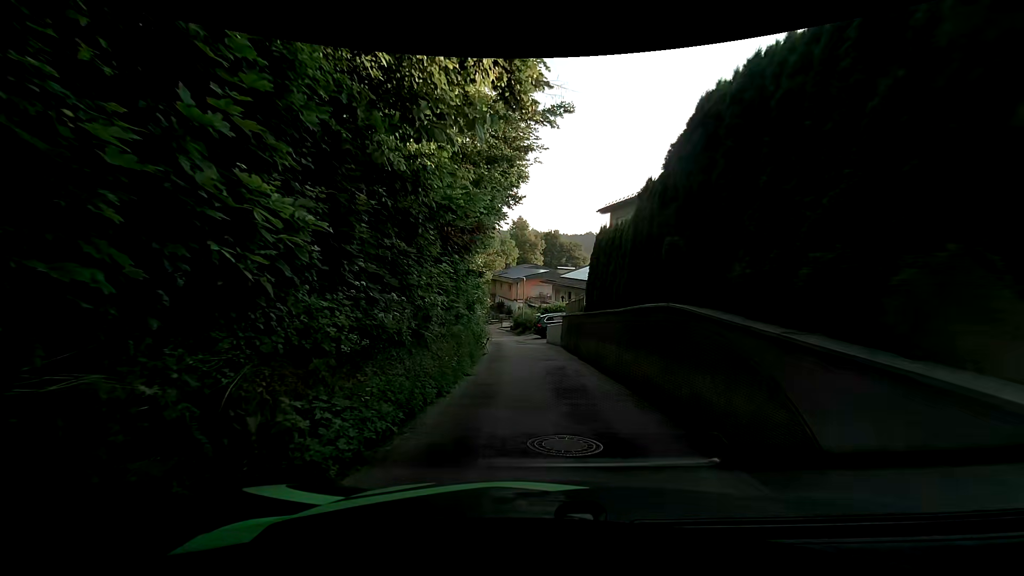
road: residential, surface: asphalt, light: Day
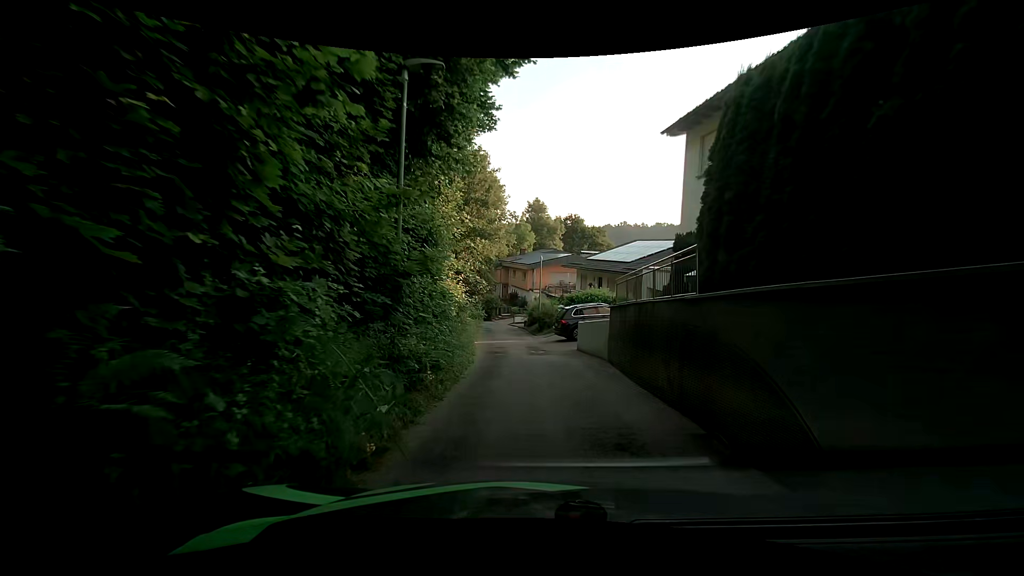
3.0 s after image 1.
(+0.3, +11.6) m; 0°
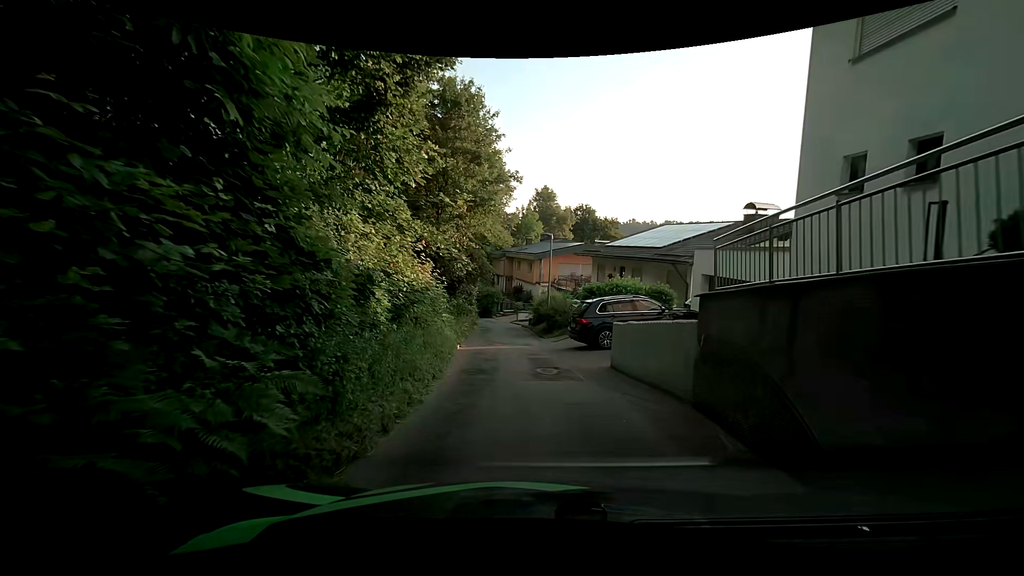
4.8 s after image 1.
(+0.1, +7.2) m; +1°
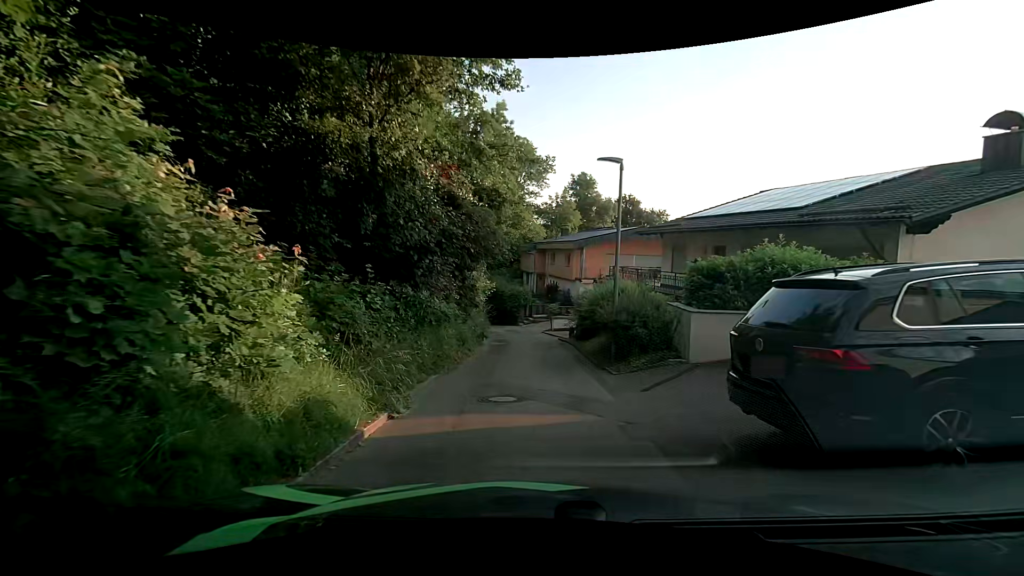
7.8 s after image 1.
(-0.6, +12.0) m; -6°
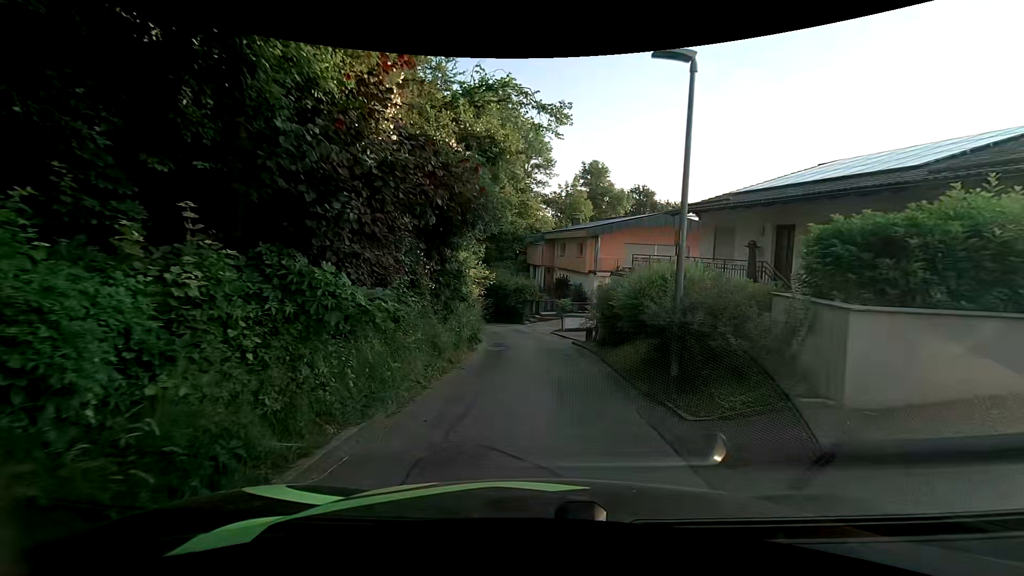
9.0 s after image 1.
(+0.1, +4.7) m; +2°
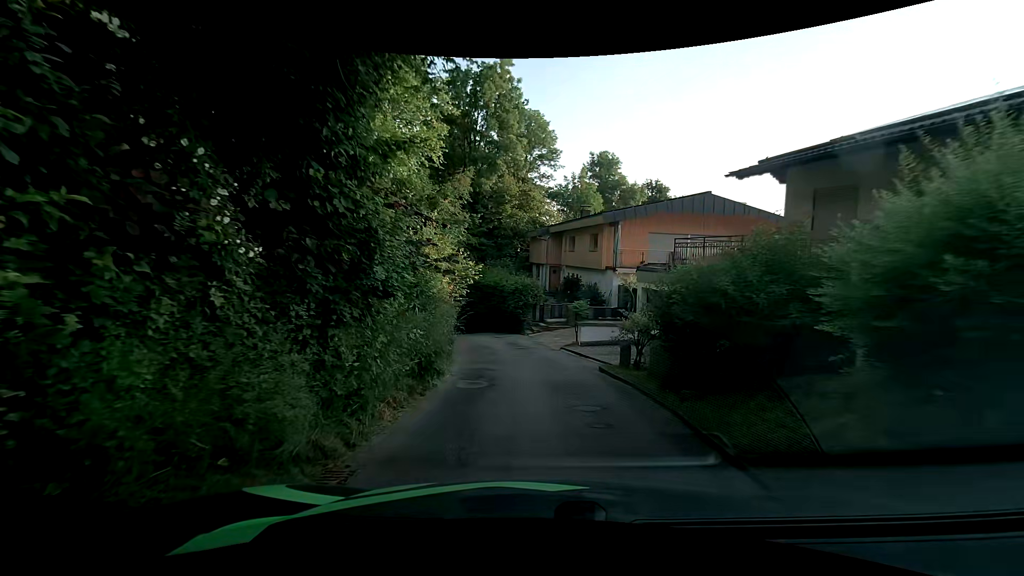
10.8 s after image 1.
(-0.2, +6.9) m; -3°
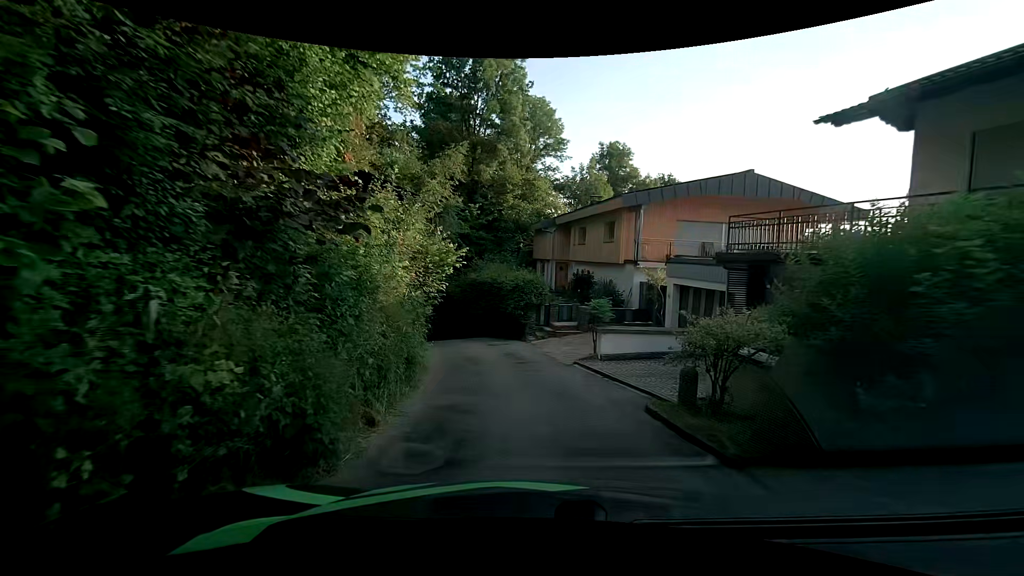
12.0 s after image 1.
(+0.1, +4.6) m; +1°
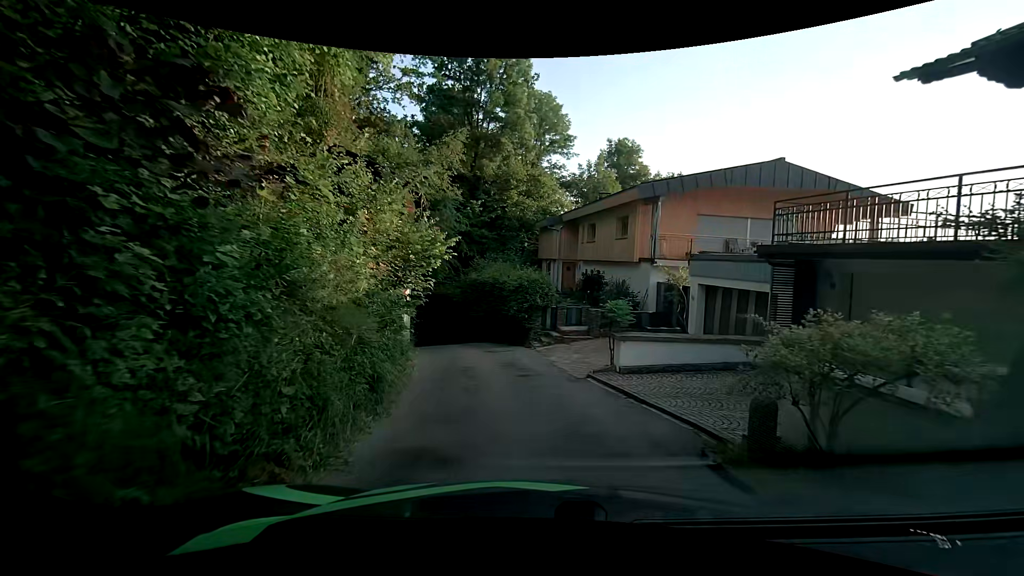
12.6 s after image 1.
(0.0, +2.1) m; -1°
